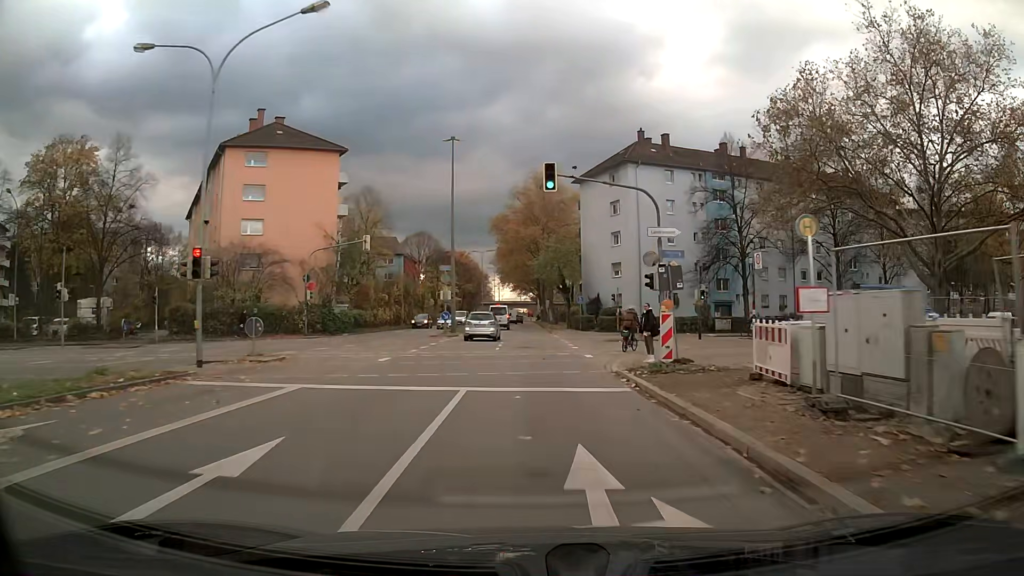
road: secondary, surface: asphalt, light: Day
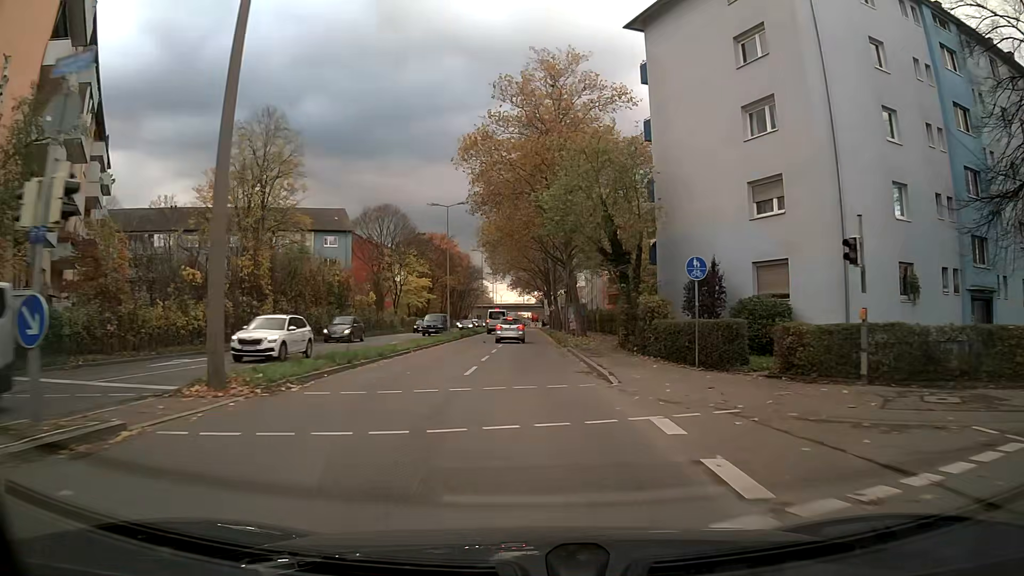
(-0.1, +38.7) m; -1°
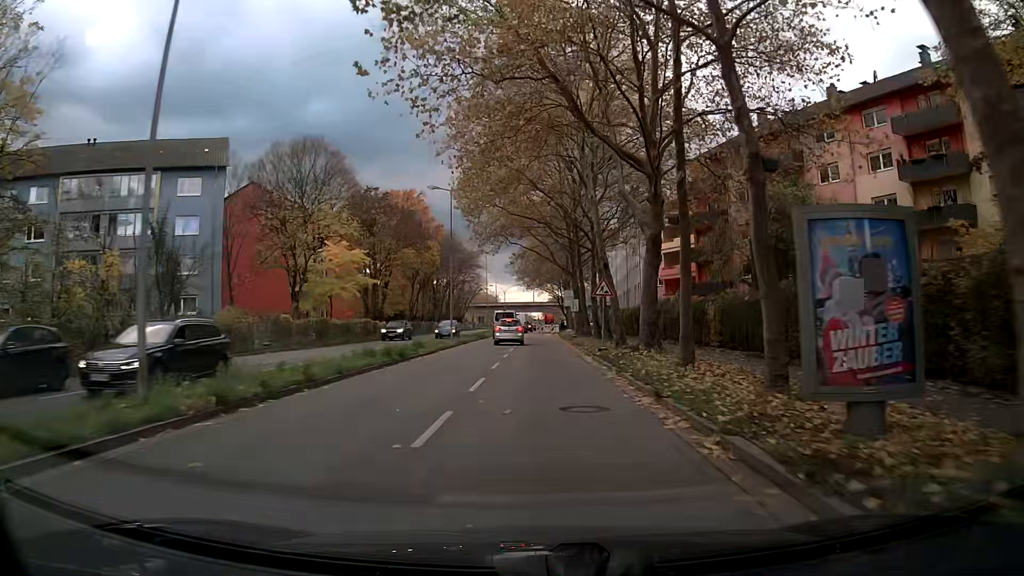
(-0.3, +39.6) m; -1°
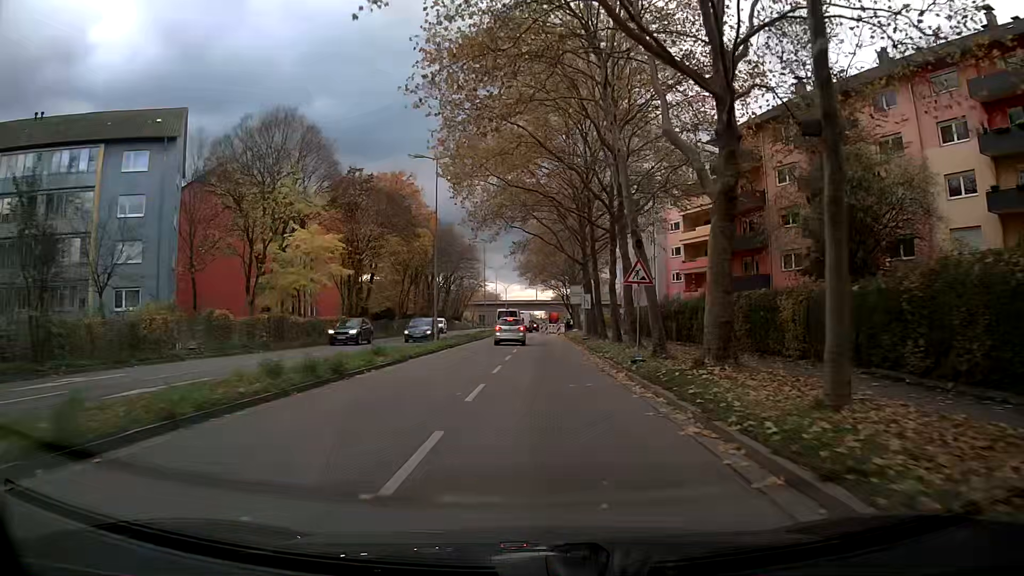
(0.0, +8.1) m; 0°
